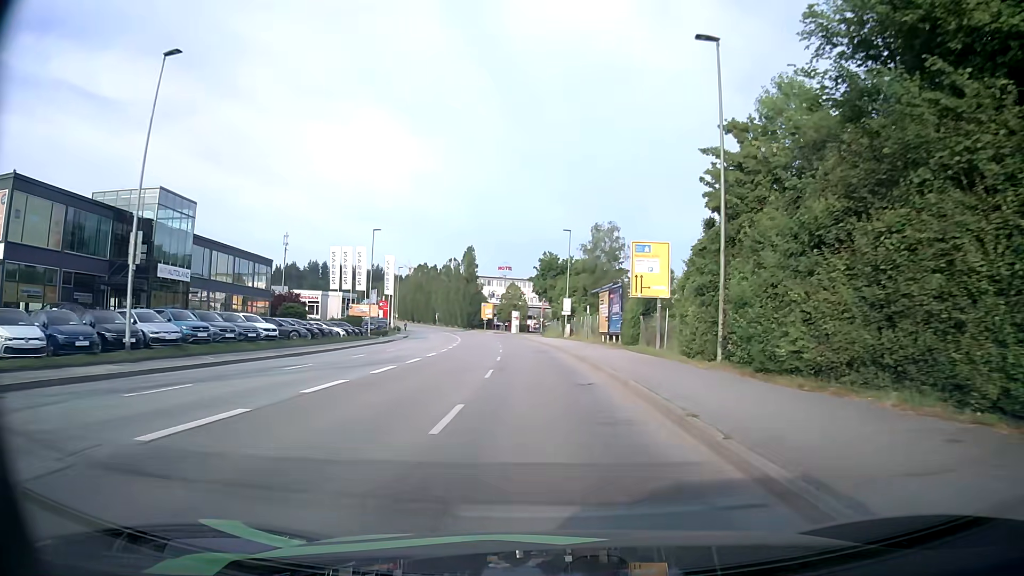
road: tertiary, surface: asphalt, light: Day
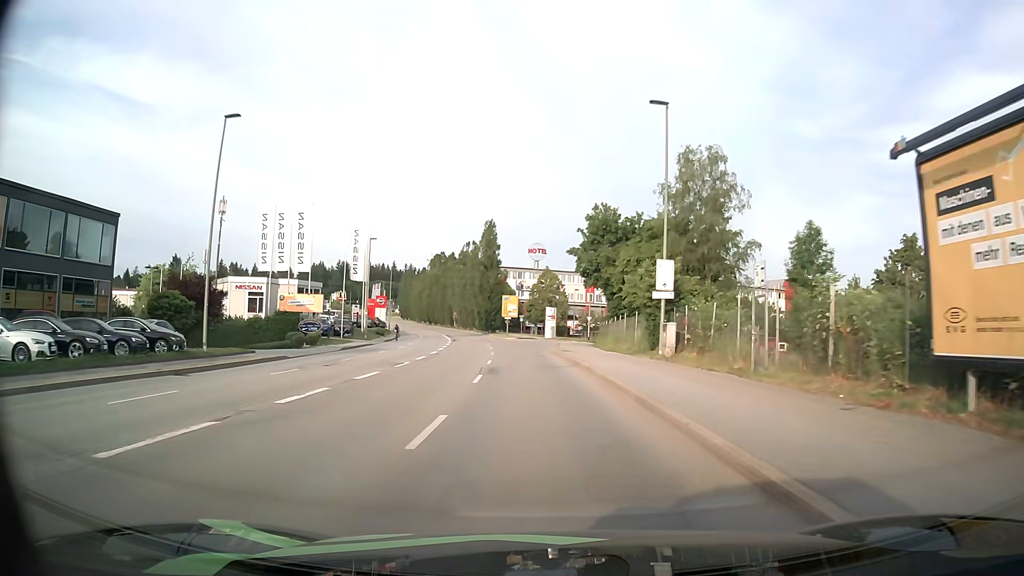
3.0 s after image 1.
(-0.9, +37.4) m; -3°
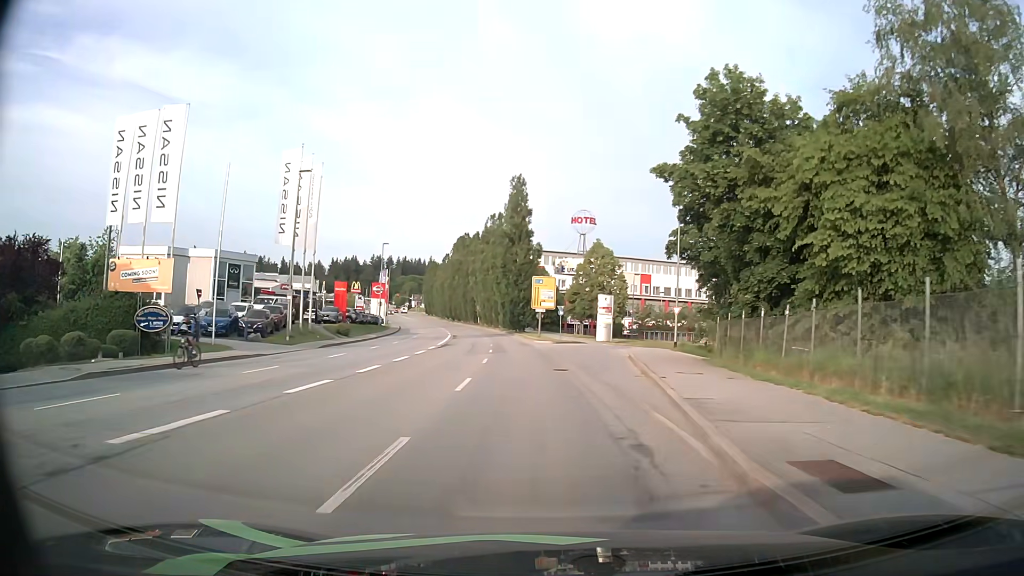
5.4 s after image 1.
(-0.9, +30.3) m; -3°
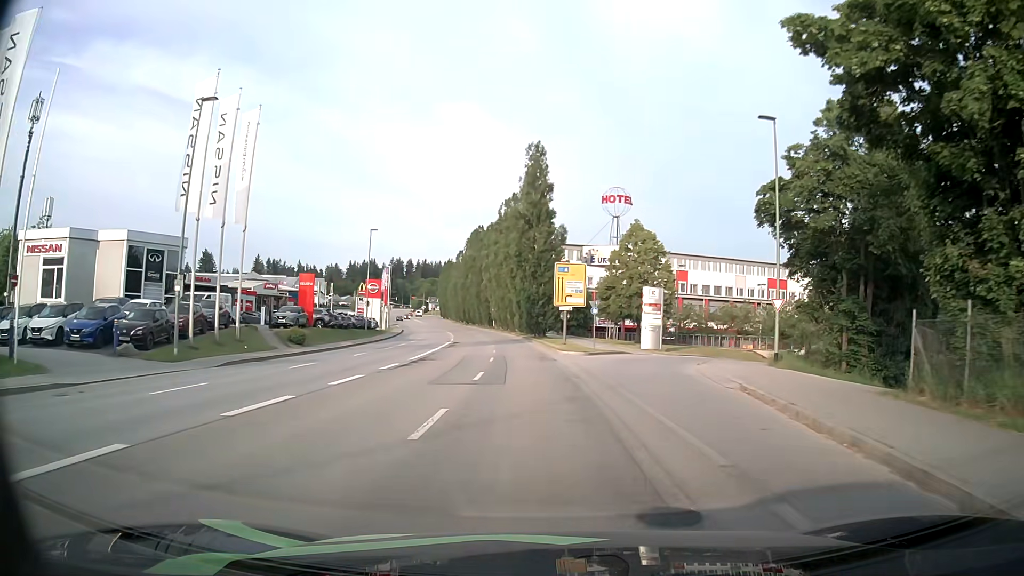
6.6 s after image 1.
(-0.3, +15.2) m; -2°
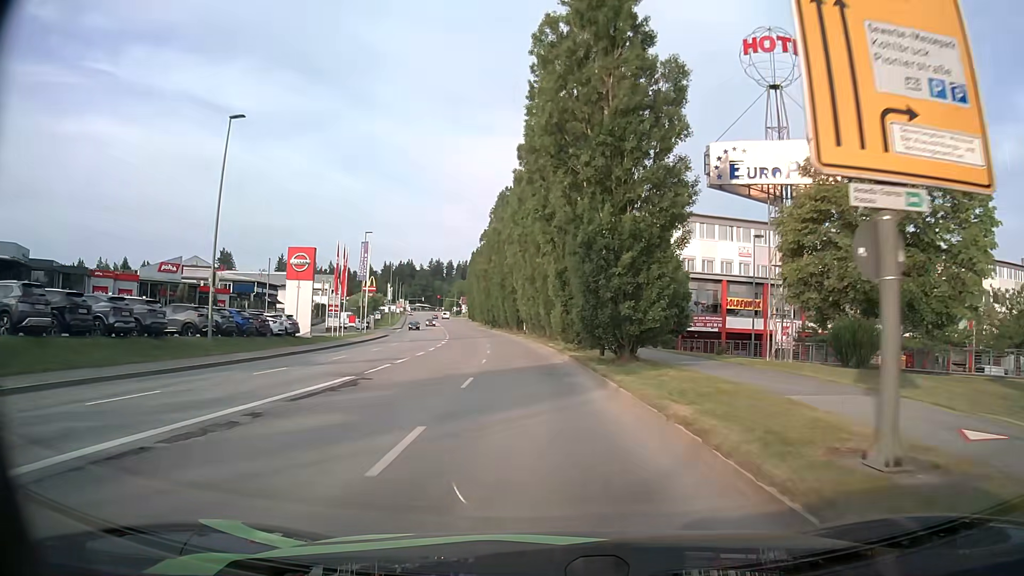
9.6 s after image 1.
(-1.3, +38.3) m; -4°
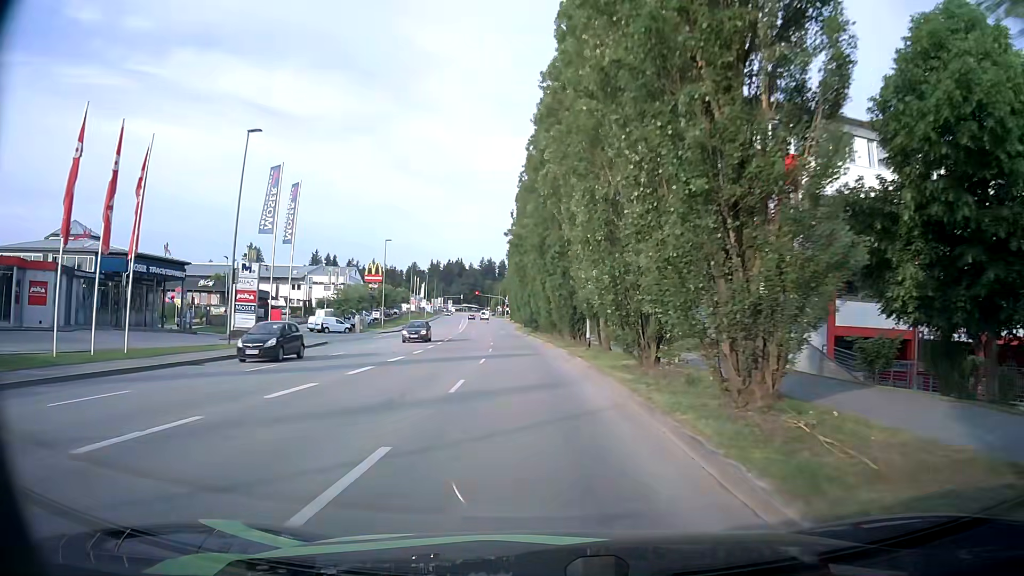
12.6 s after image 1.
(-1.6, +38.1) m; -5°
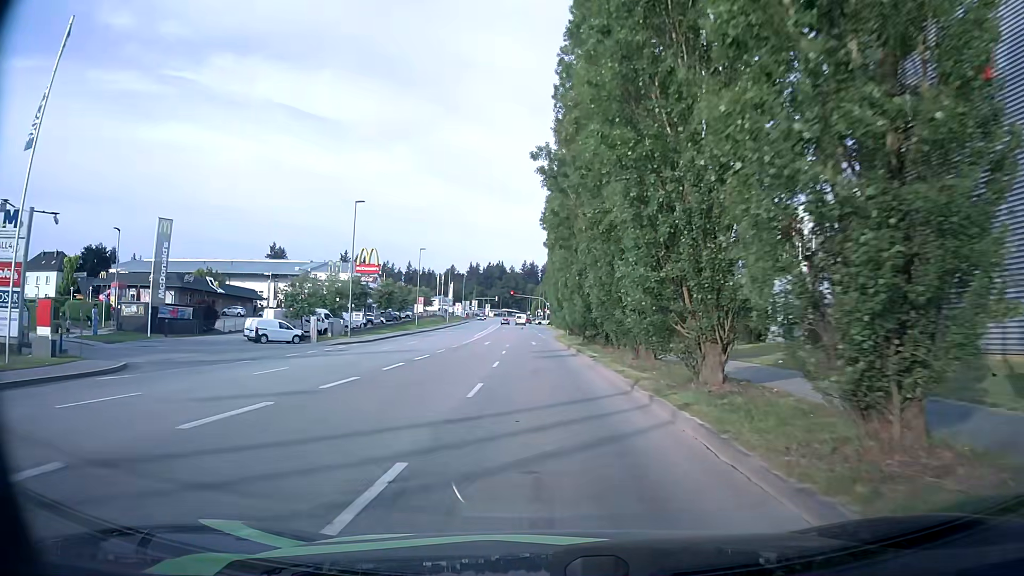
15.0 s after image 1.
(-1.1, +27.9) m; -3°
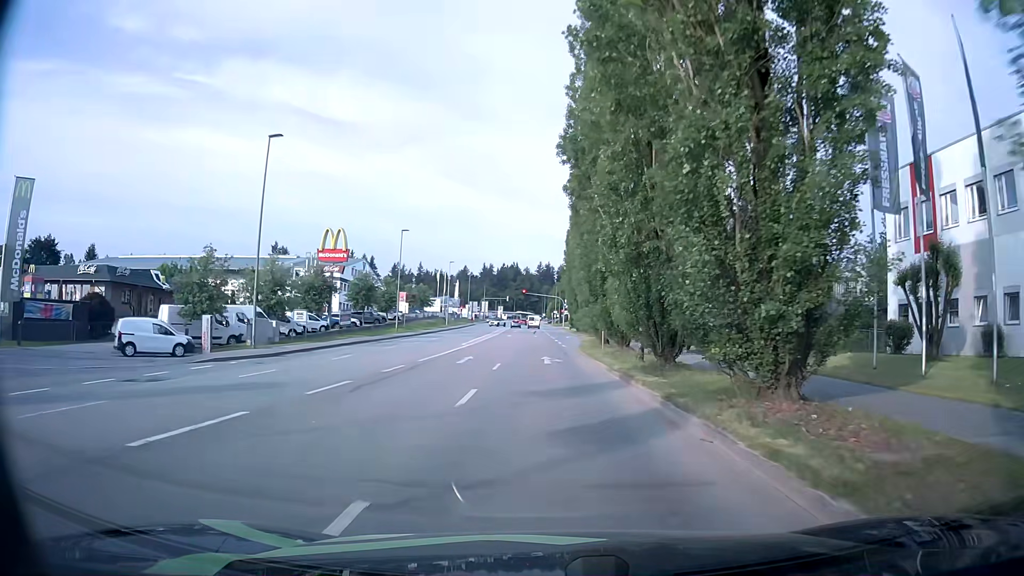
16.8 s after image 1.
(-0.6, +19.5) m; -2°
(0, +10) (0, +20) (0, +30) (0, +40) (+1, +50) (+2, +60) (+2, +70) (+1, +80) (+1, +90) (+1, +100) m
